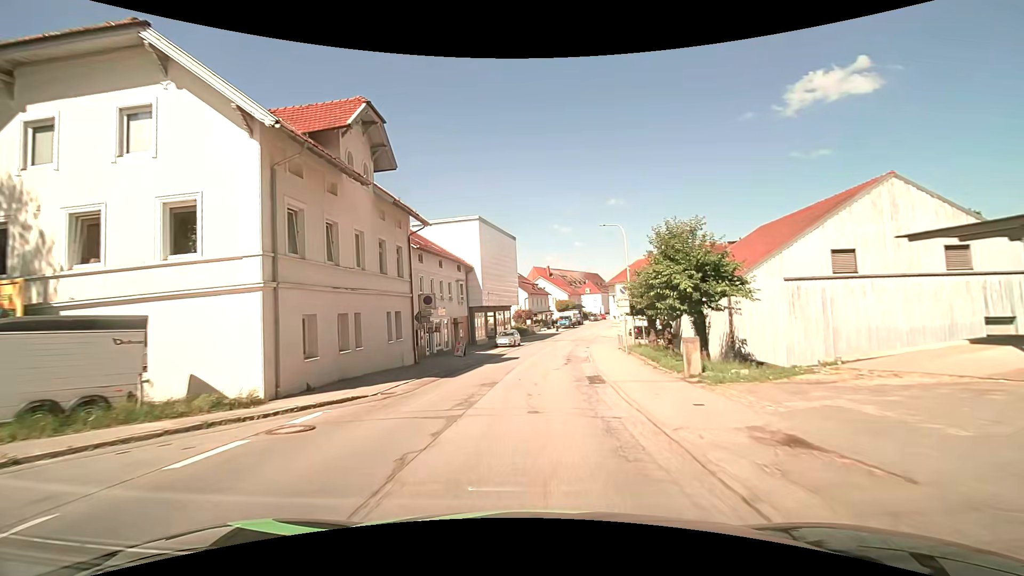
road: secondary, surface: asphalt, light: Day
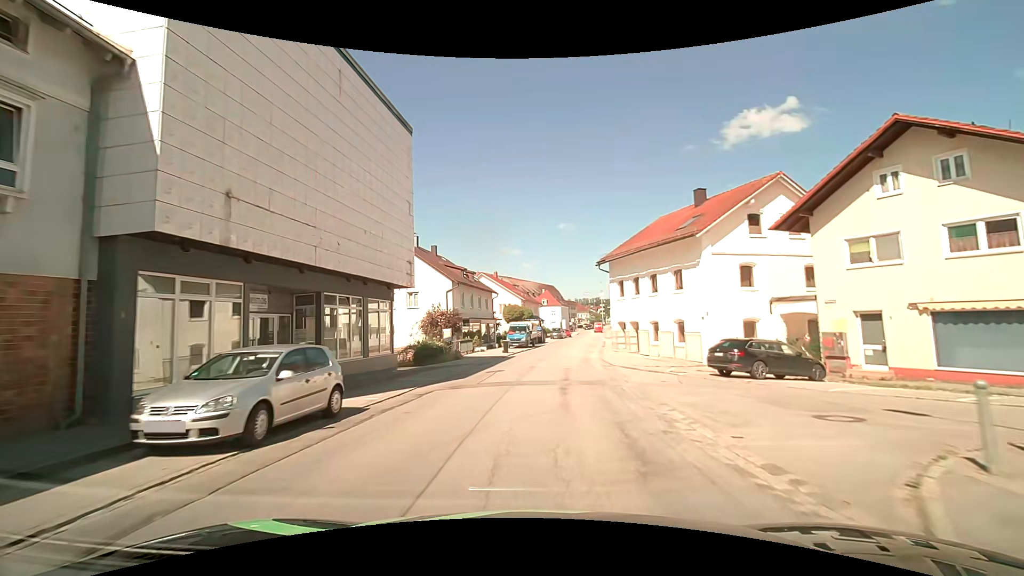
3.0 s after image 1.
(+1.7, +35.7) m; +6°
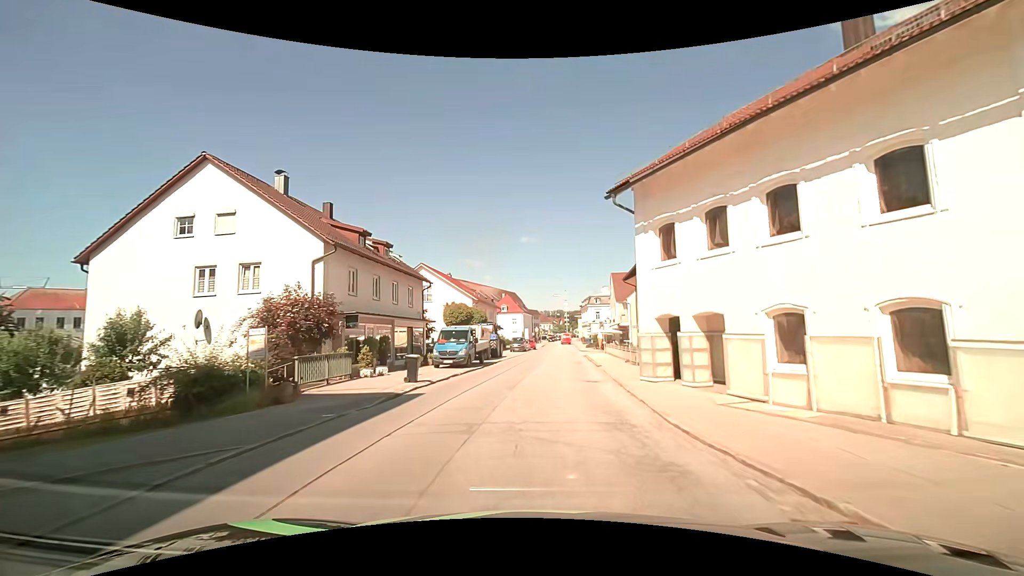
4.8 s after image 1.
(+0.8, +19.3) m; +5°
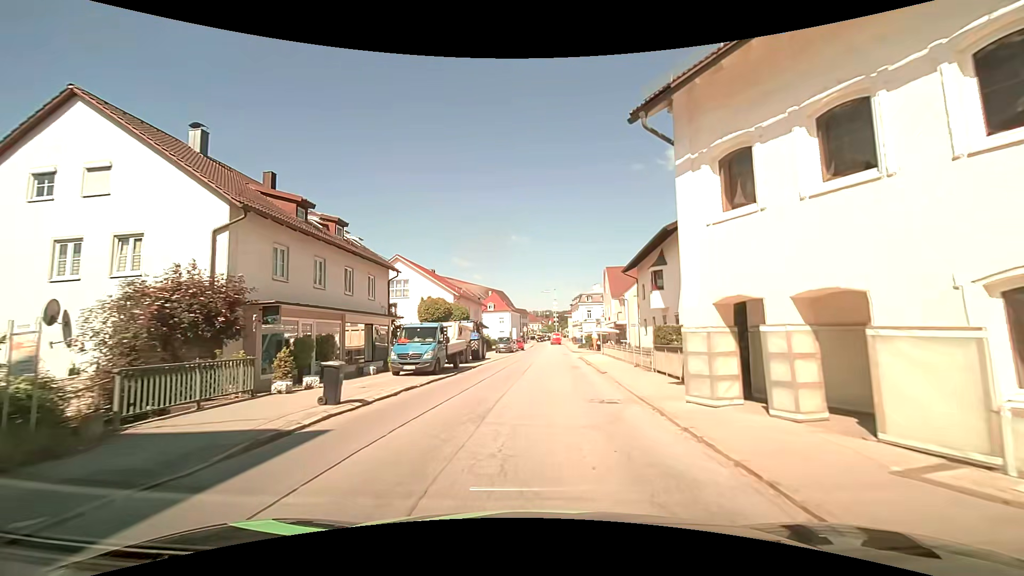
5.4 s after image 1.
(+0.1, +6.0) m; +2°
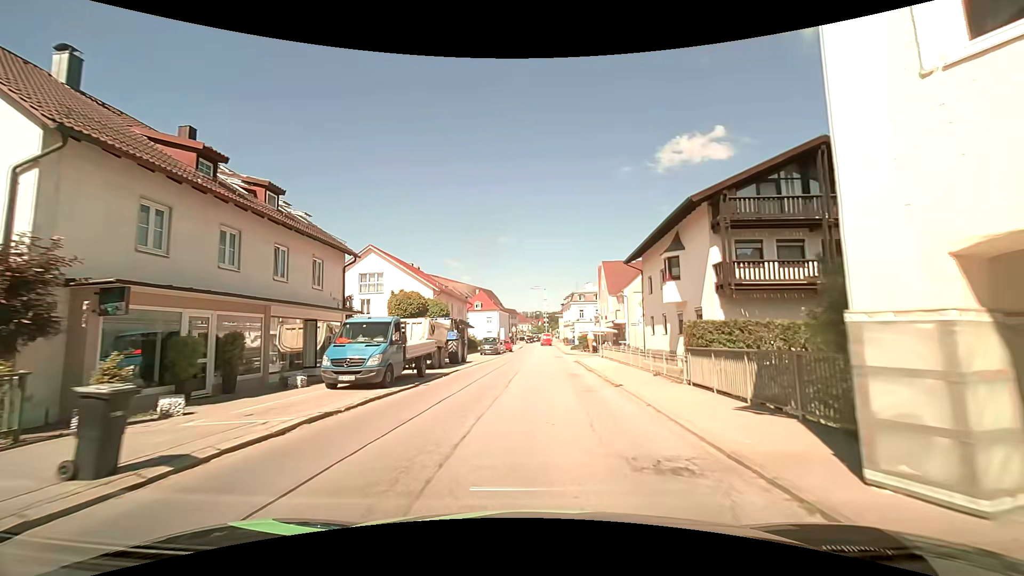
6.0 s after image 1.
(0.0, +5.8) m; 0°
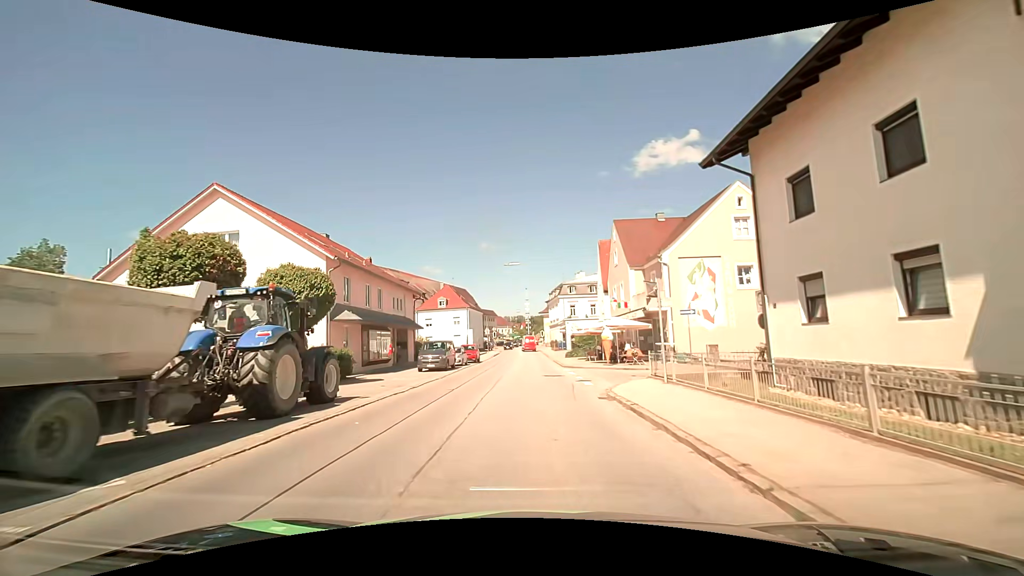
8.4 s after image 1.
(+0.7, +21.6) m; +3°
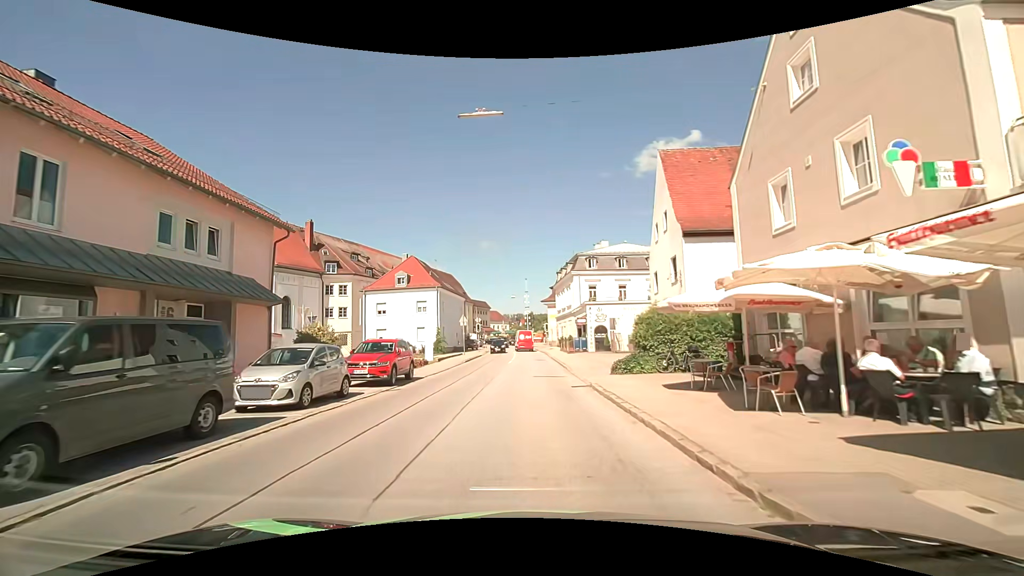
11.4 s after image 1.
(-0.1, +26.4) m; 0°
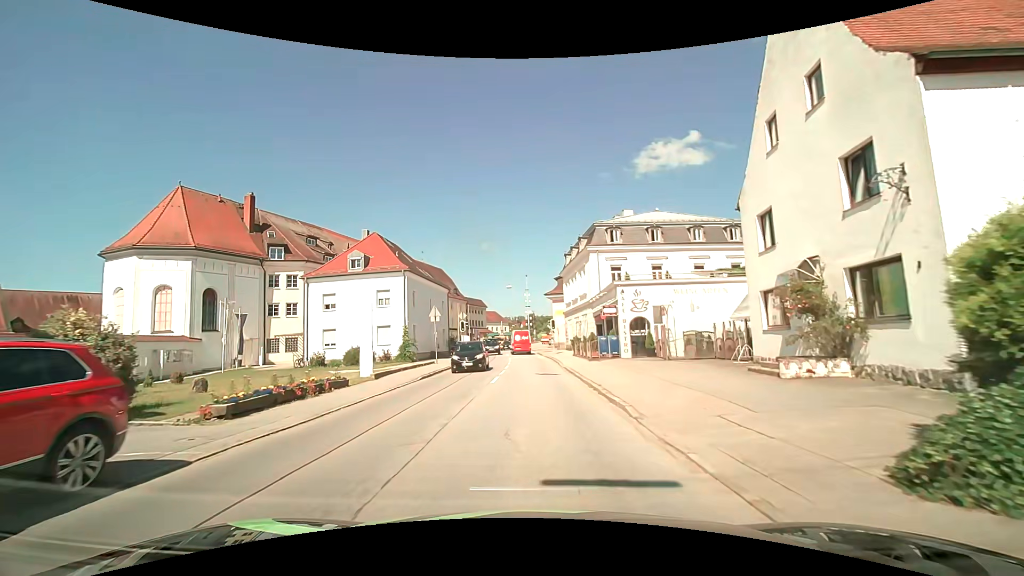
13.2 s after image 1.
(+0.1, +15.0) m; 0°
(0, +10) (0, +20) (0, +30) (0, +40) (-1, +50) (-1, +60) (-2, +70) (-1, +80) (-1, +90) (0, +100) m
